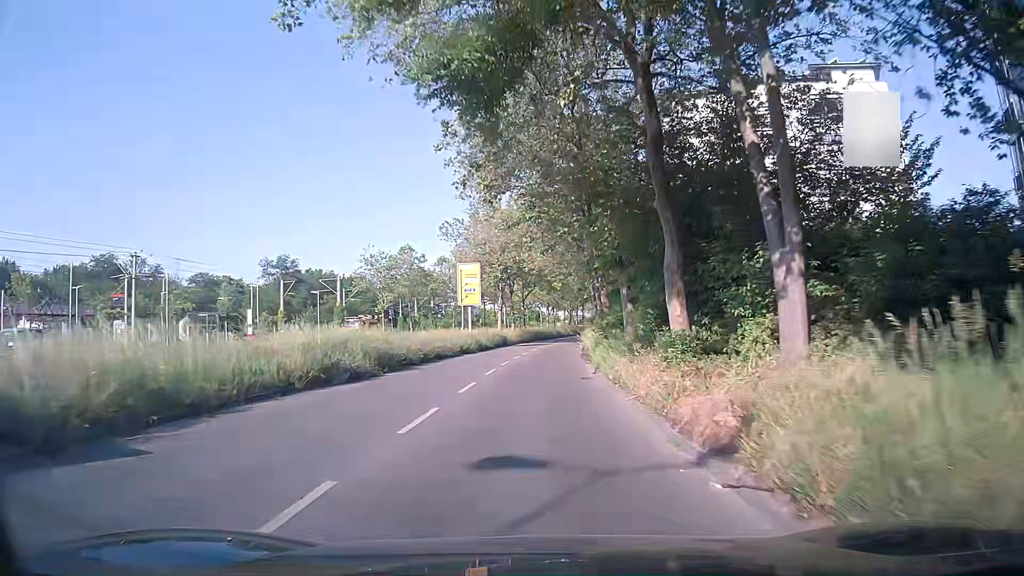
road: secondary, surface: asphalt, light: Day
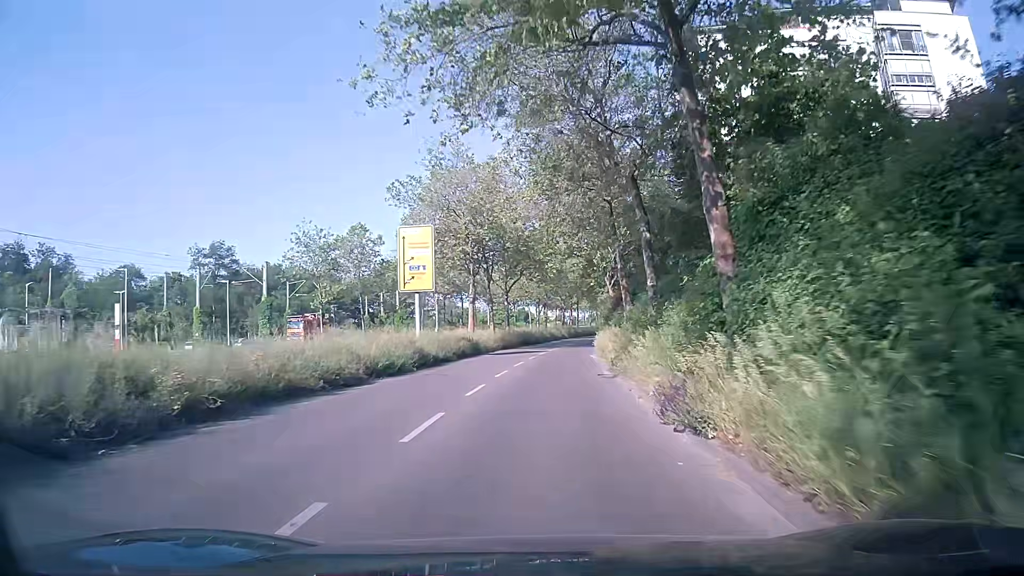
(+0.4, +18.9) m; +2°
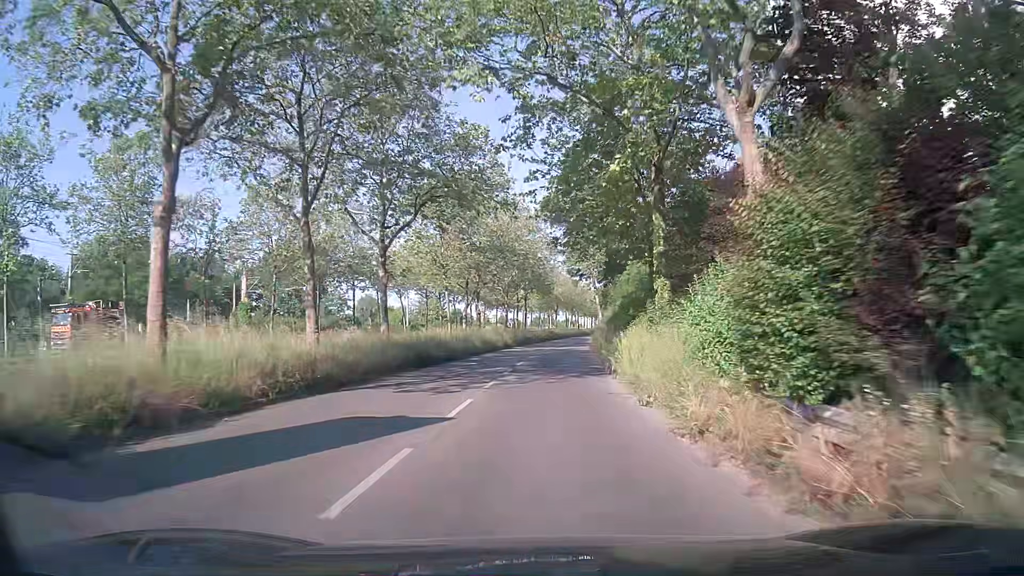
(+1.1, +33.4) m; +5°
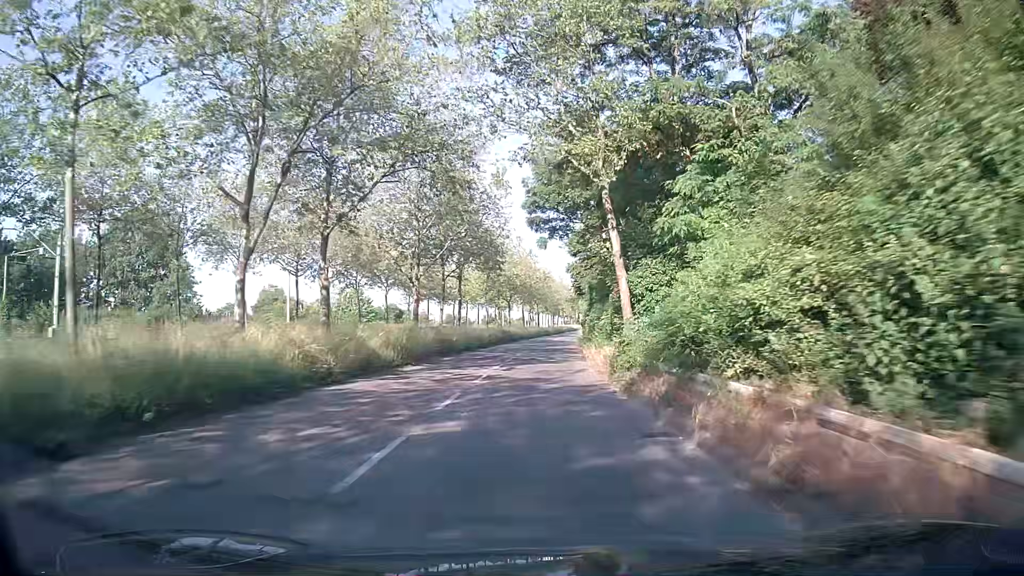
(+0.9, +35.5) m; +4°
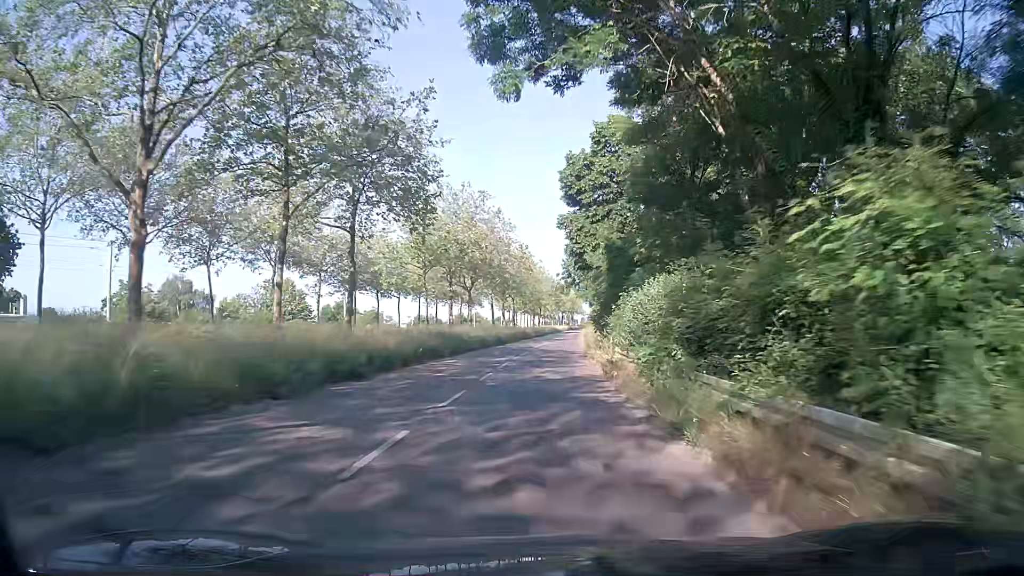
(+0.6, +29.6) m; +1°
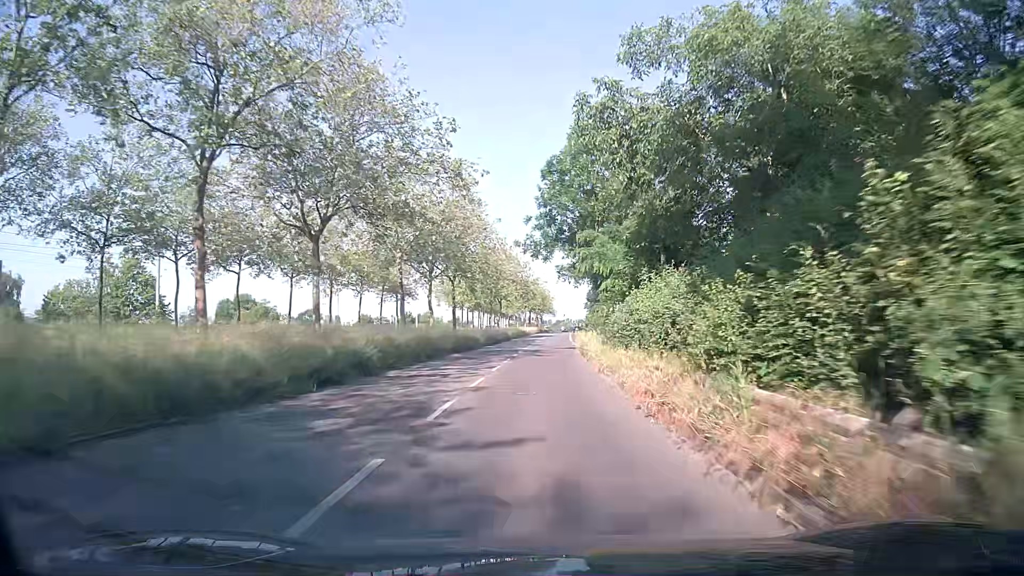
(+1.0, +38.2) m; +3°
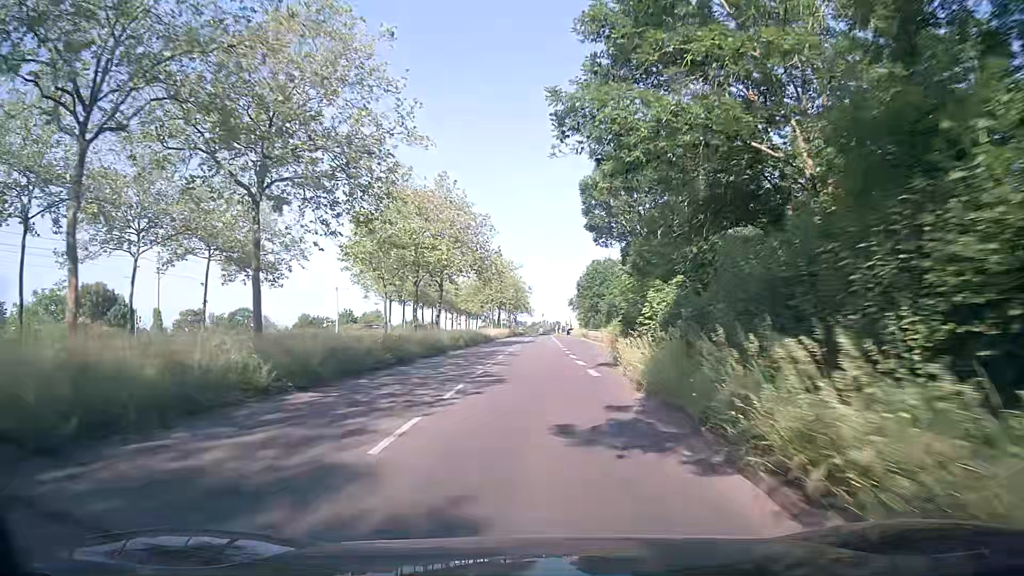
(+0.4, +38.8) m; +2°
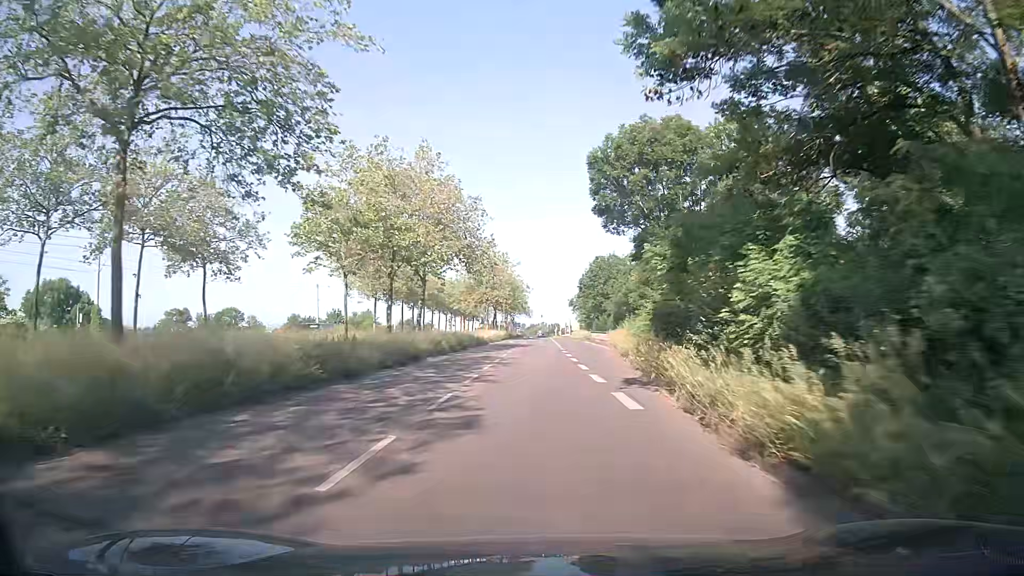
(-0.1, +7.8) m; 0°
(0, +10) (0, +20) (0, +30) (0, +40) (0, +50) (+1, +60) (+1, +70) (+1, +80) (+1, +90) (+1, +100) m
